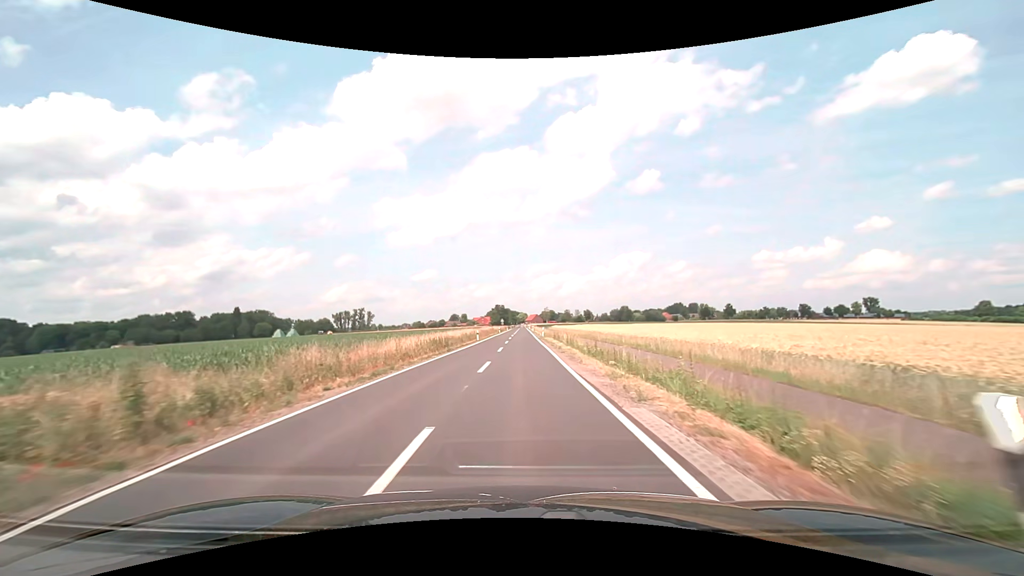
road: secondary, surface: asphalt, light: Day
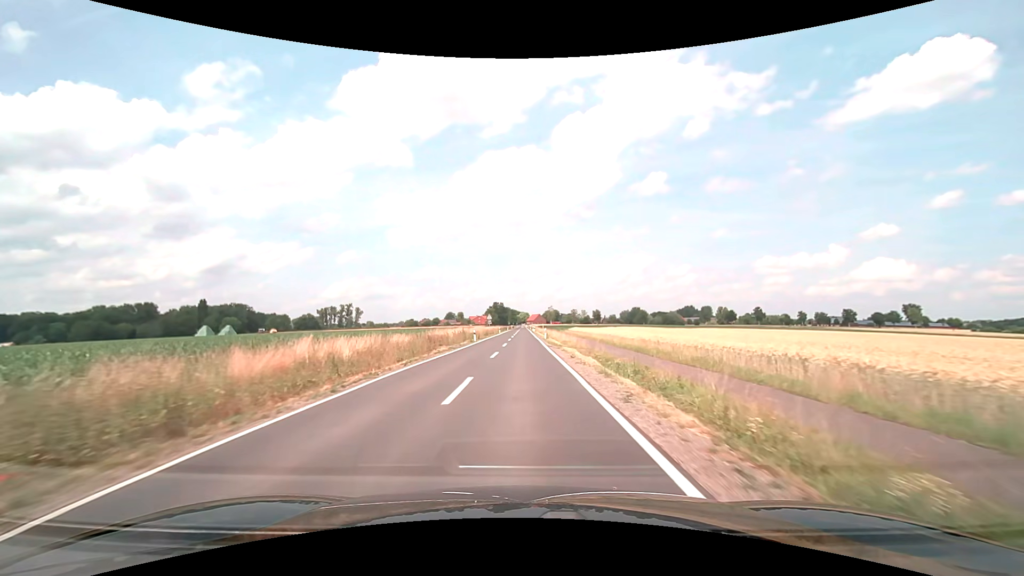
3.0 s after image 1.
(-0.1, +54.0) m; 0°
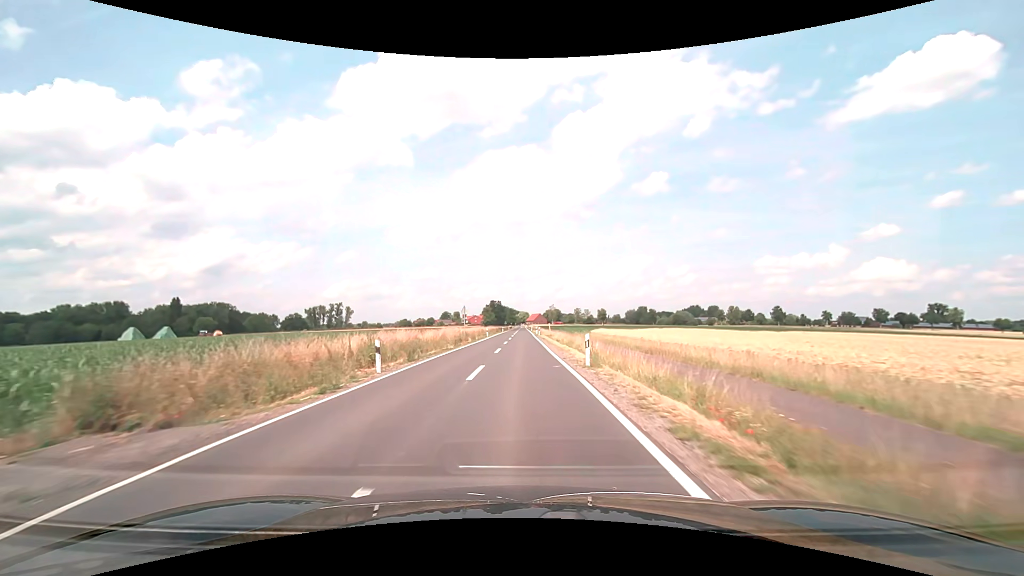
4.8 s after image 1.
(0.0, +32.4) m; 0°
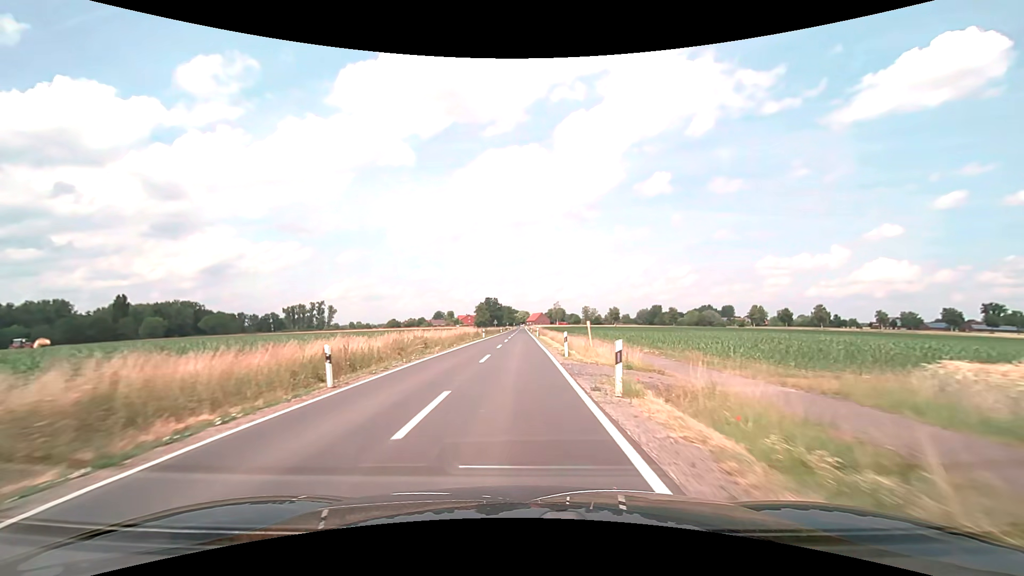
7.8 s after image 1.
(+0.2, +54.0) m; 0°
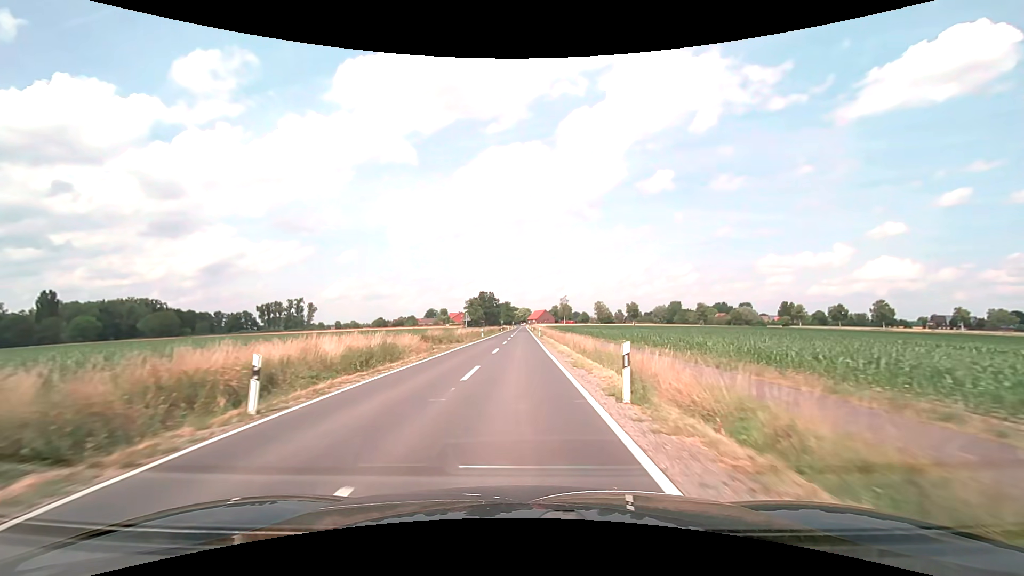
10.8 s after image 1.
(-0.2, +53.9) m; 0°
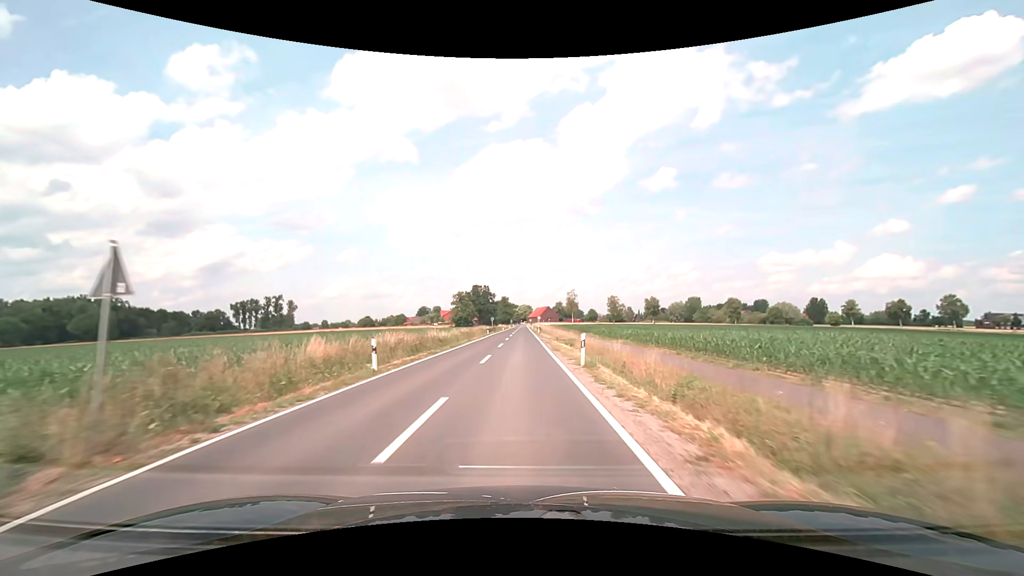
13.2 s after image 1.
(0.0, +43.1) m; 0°
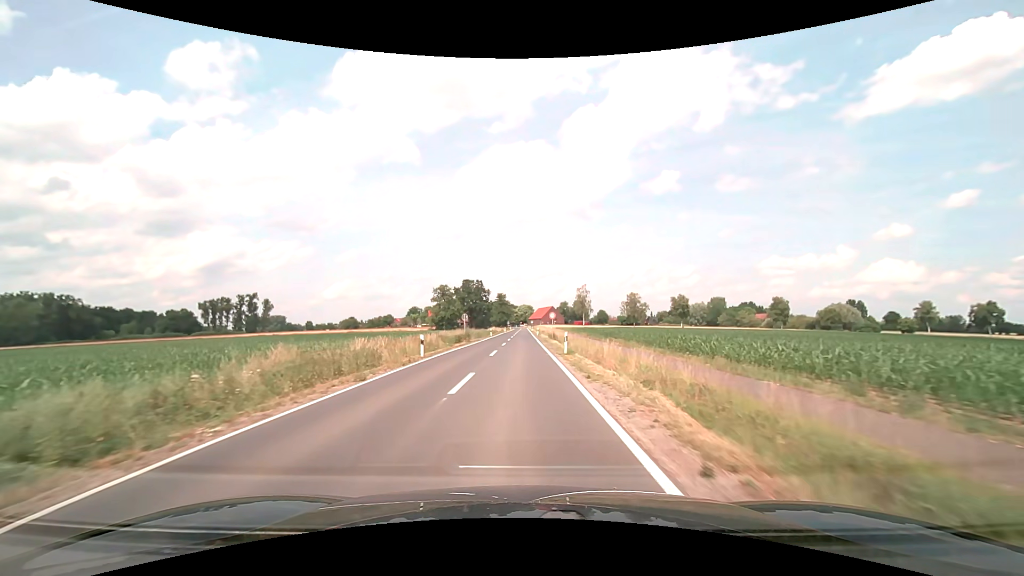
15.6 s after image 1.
(0.0, +43.1) m; 0°
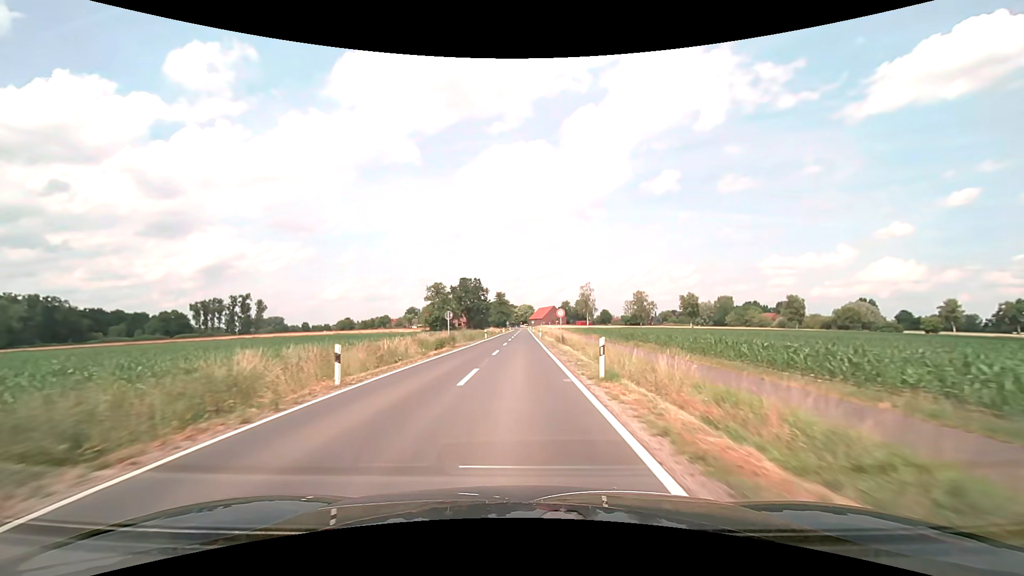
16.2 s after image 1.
(0.0, +10.8) m; 0°
(0, +10) (0, +20) (0, +30) (0, +40) (0, +50) (0, +60) (0, +70) (0, +80) (0, +90) (0, +100) m
